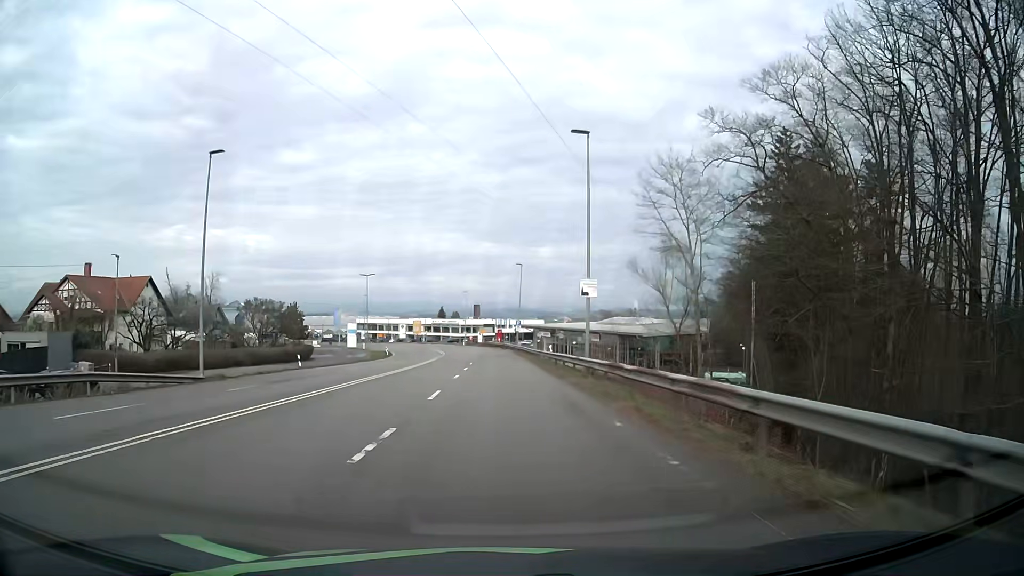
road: secondary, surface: asphalt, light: Day
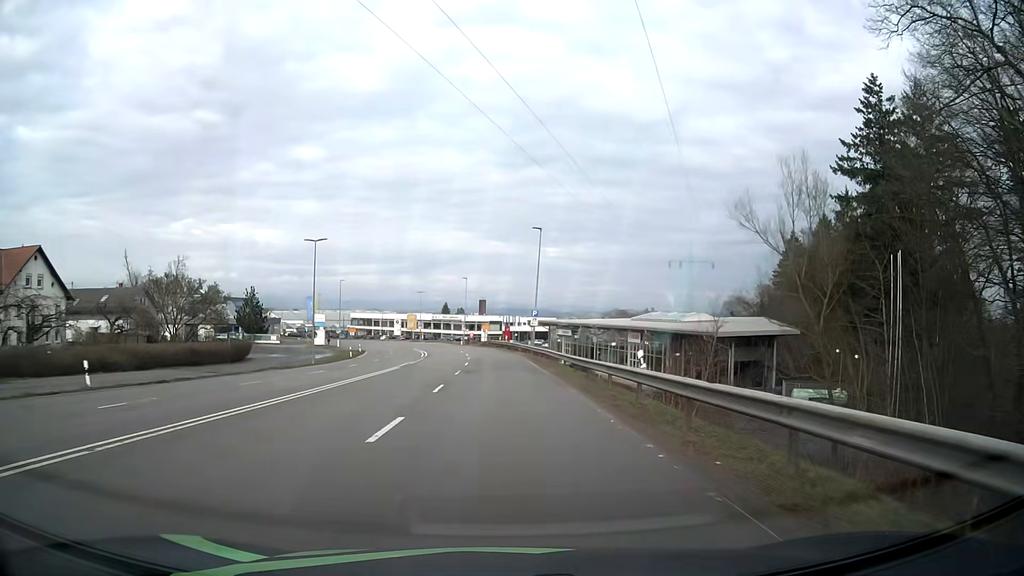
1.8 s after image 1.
(-0.1, +25.2) m; -1°
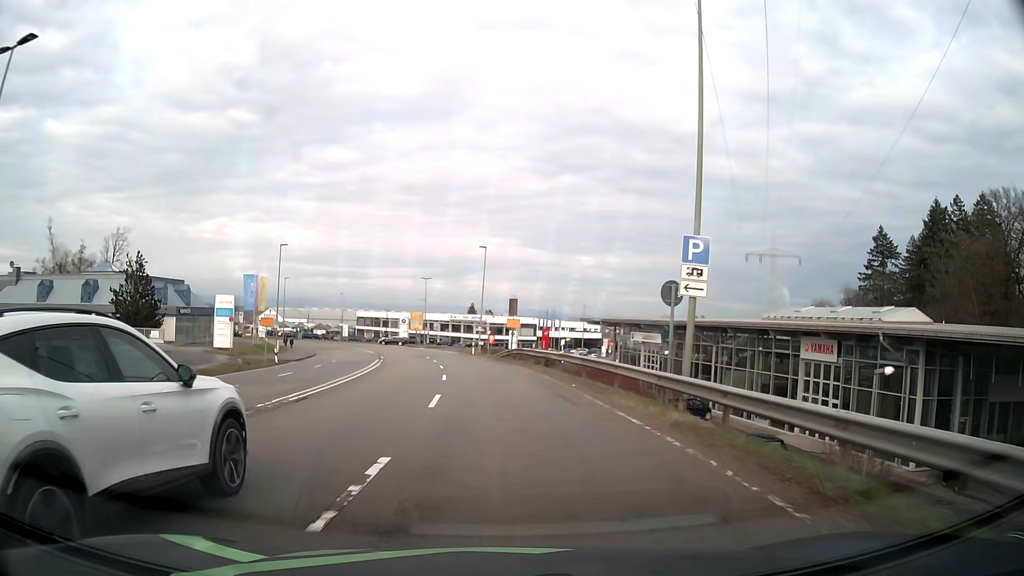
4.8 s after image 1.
(-0.7, +40.2) m; -2°
(0, +10) (0, +20) (-1, +30) (-2, +40) (-4, +50) (-6, +60) (-8, +69) (-11, +79) (-14, +88) (-17, +98) m
